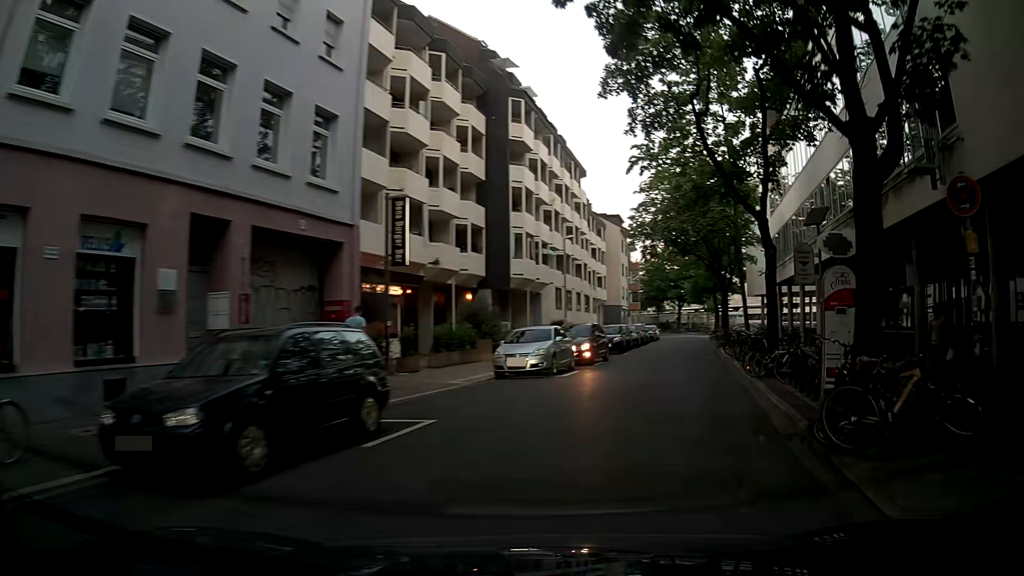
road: residential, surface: asphalt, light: Day
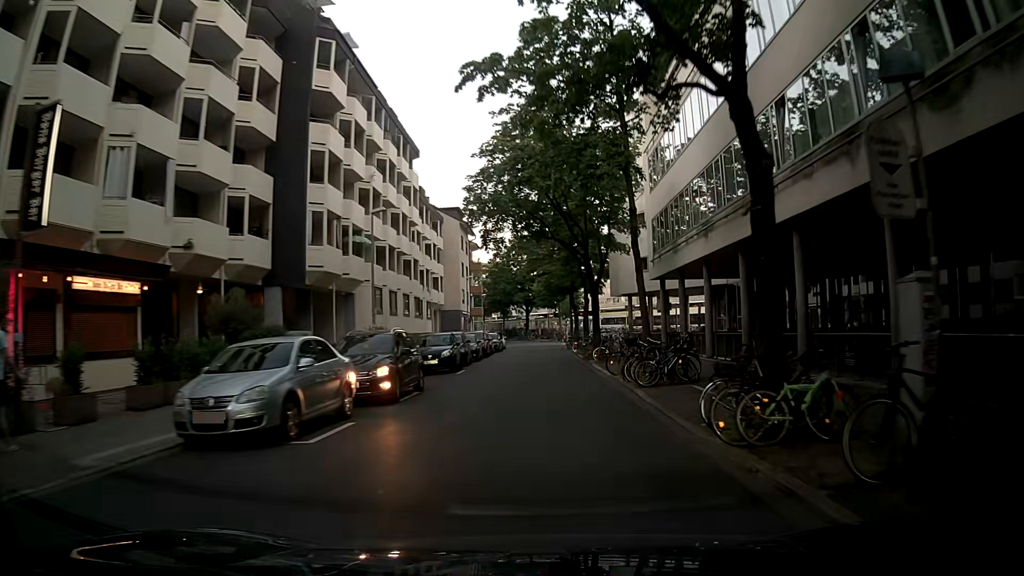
(+1.0, +10.2) m; +11°
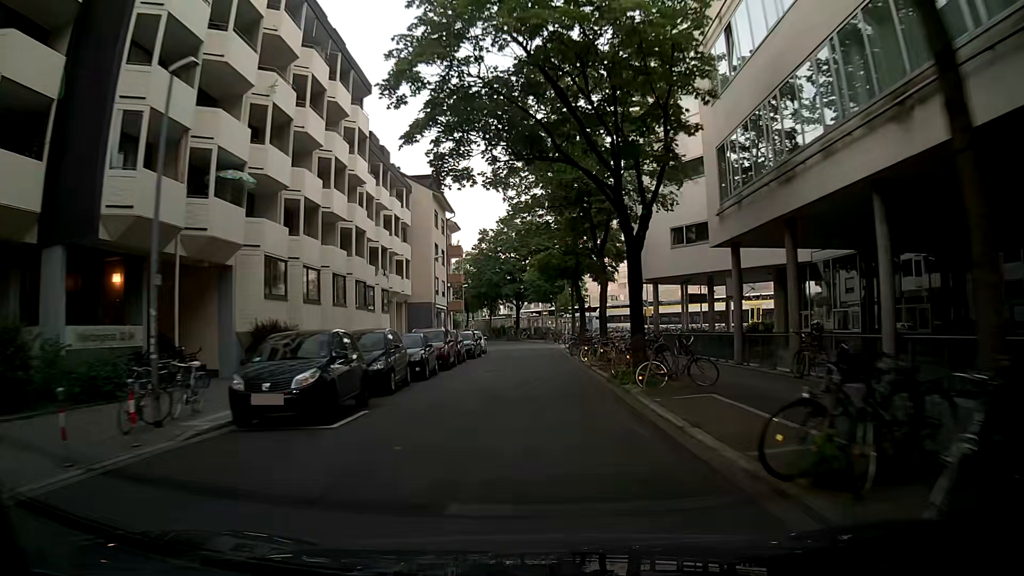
(+0.2, +14.5) m; +1°
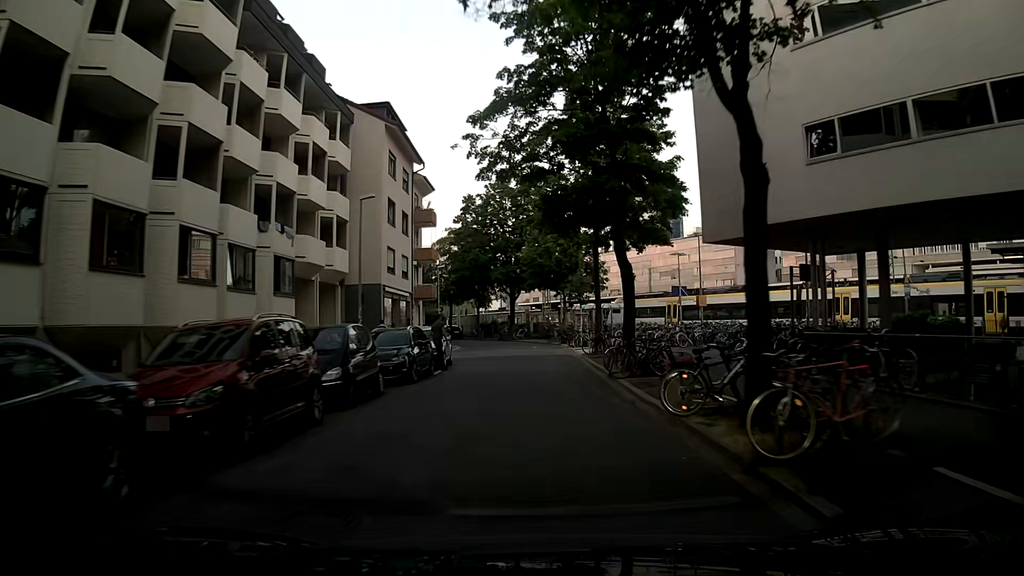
(-0.4, +18.4) m; +1°
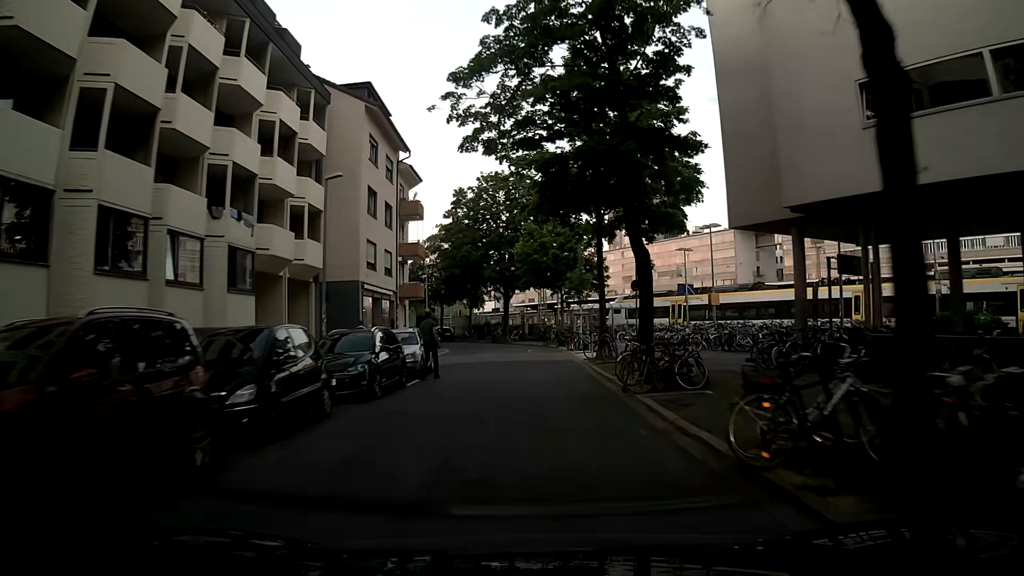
(-0.1, +3.7) m; -2°
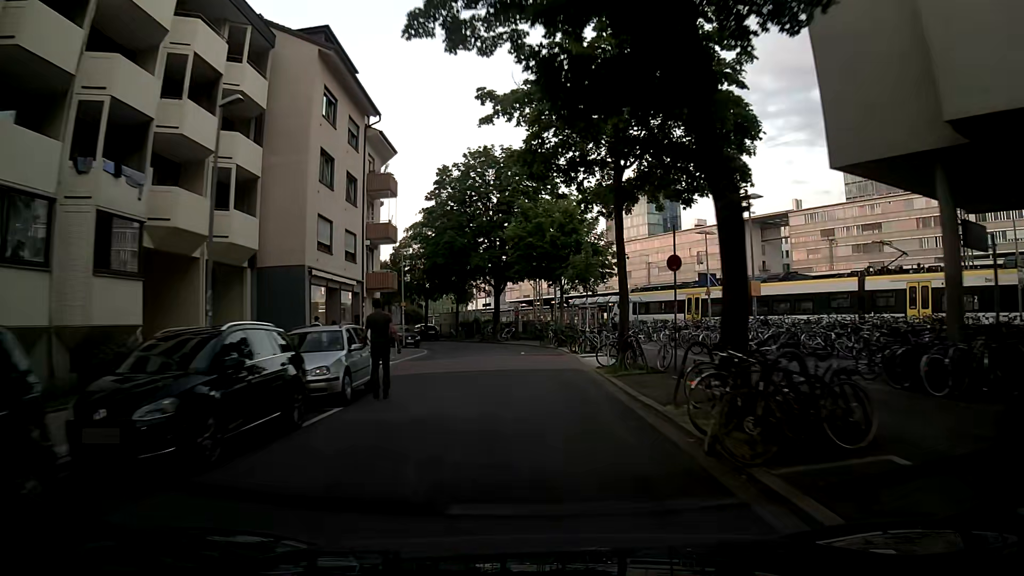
(-0.3, +7.3) m; -1°
